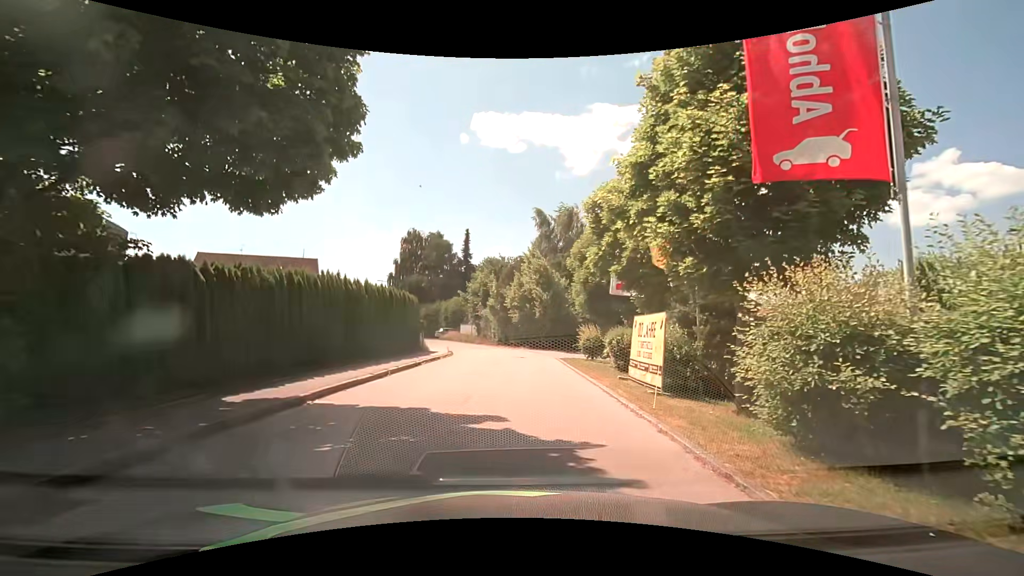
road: residential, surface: asphalt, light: Day
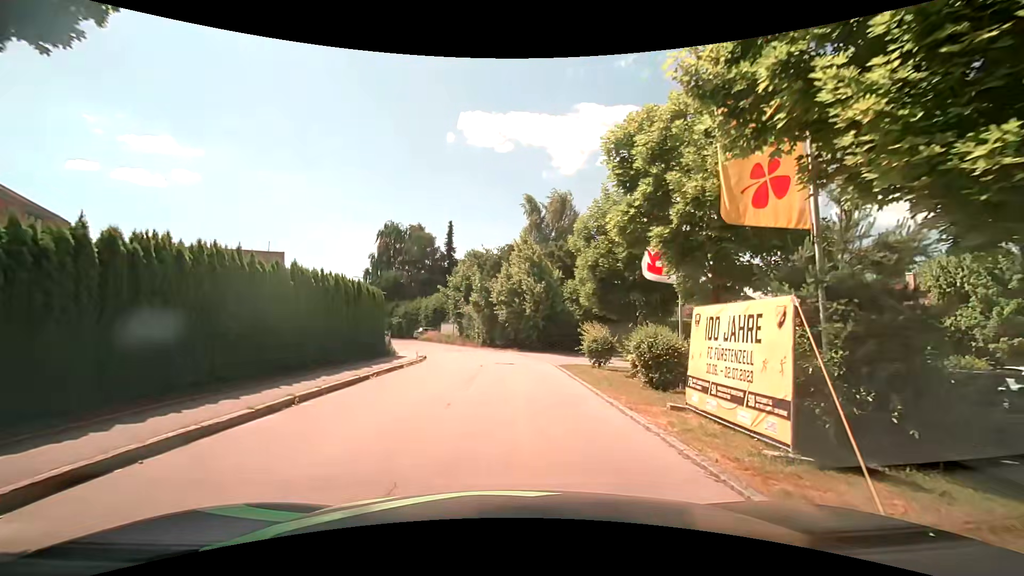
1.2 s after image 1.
(+0.1, +6.0) m; +2°
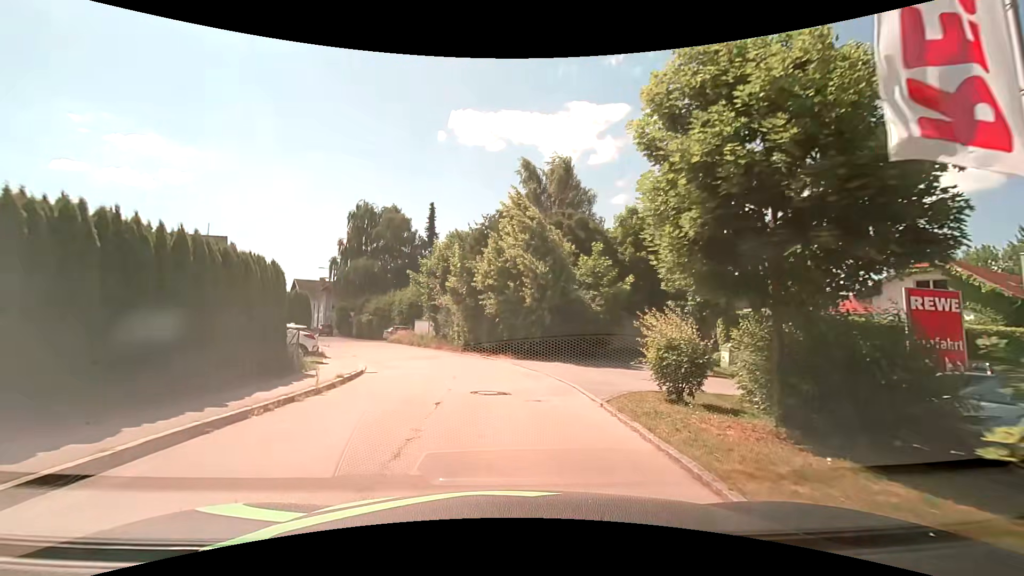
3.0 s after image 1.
(0.0, +11.3) m; +1°
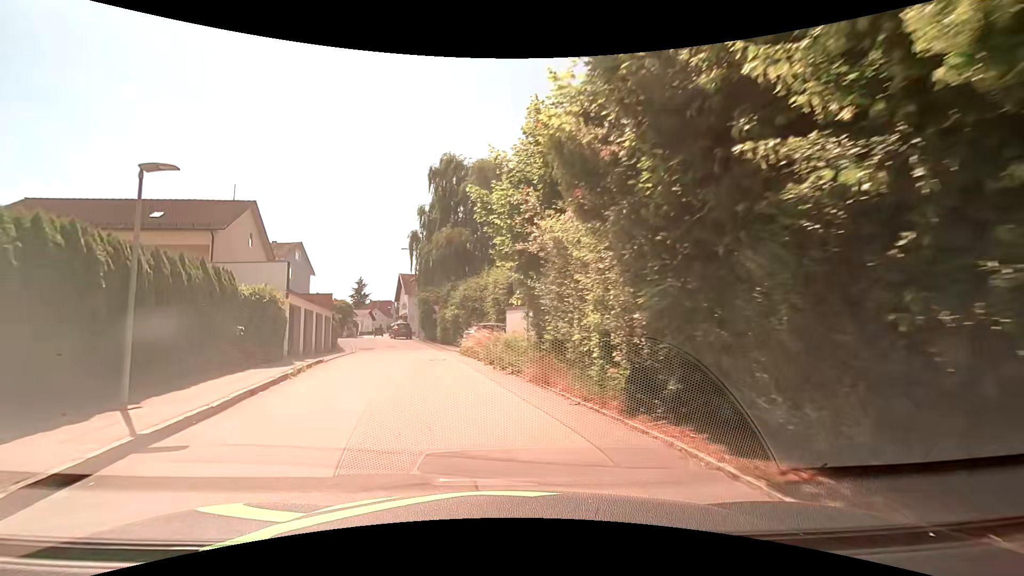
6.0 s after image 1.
(-2.1, +22.1) m; -15°
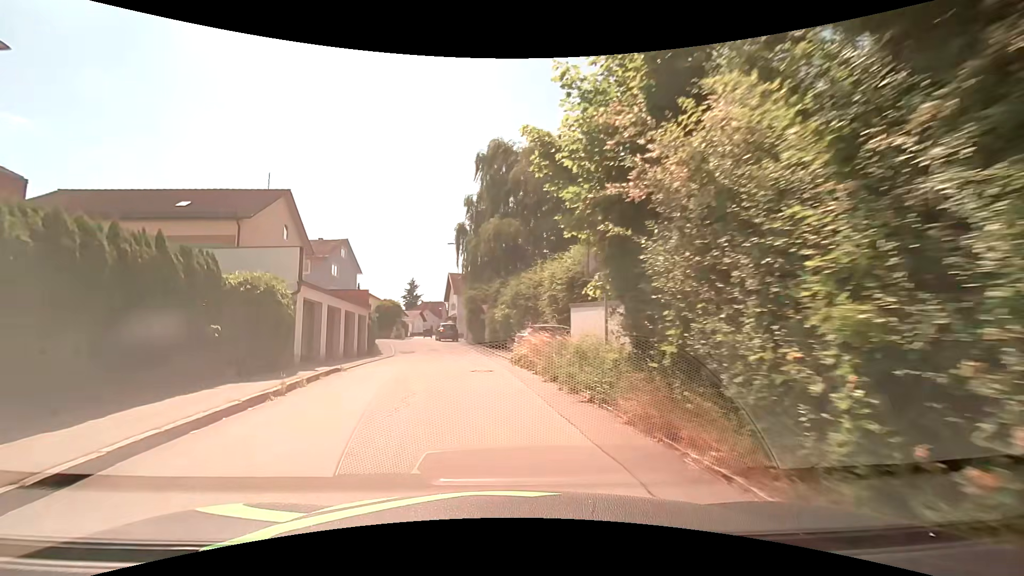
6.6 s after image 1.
(-0.3, +4.7) m; -6°
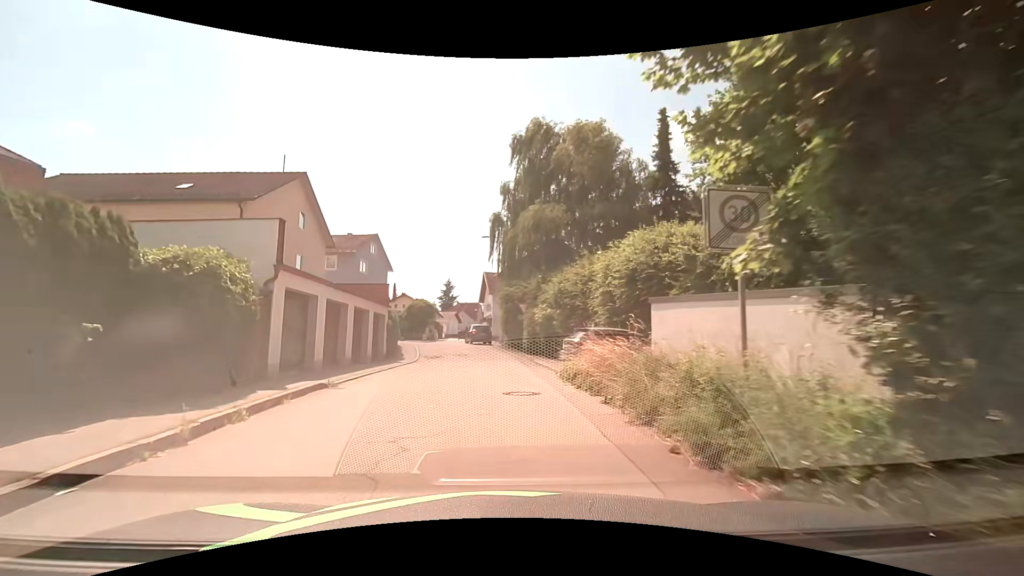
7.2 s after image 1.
(-0.2, +4.7) m; -4°
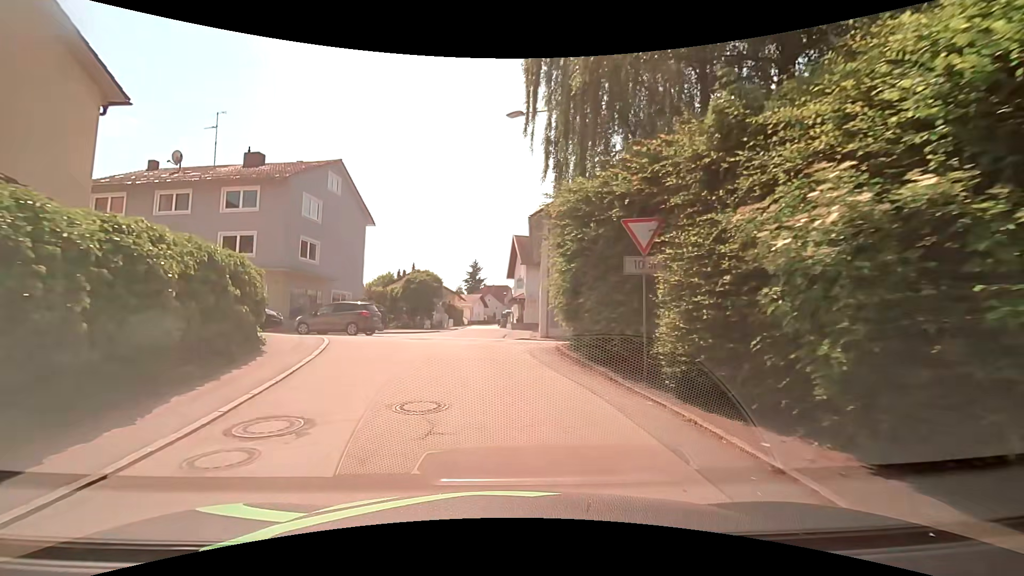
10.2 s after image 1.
(-0.9, +22.4) m; -4°
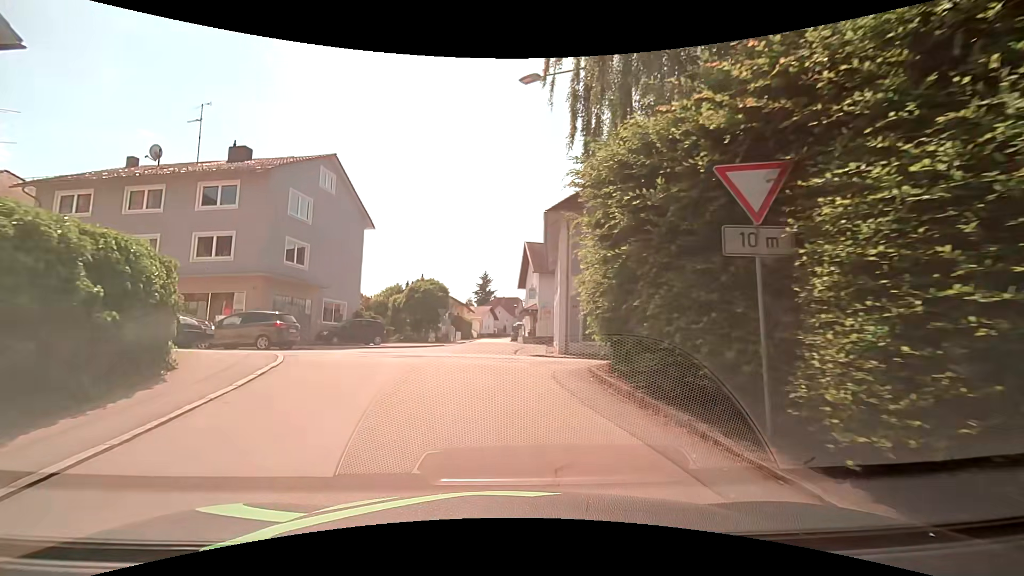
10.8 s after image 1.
(-0.1, +3.9) m; -1°
(0, +10) (-3, +19) (-13, +22) (-23, +24) (-32, +25) (-42, +28) (-52, +31) (-61, +35) (-70, +38) (-80, +41) m
